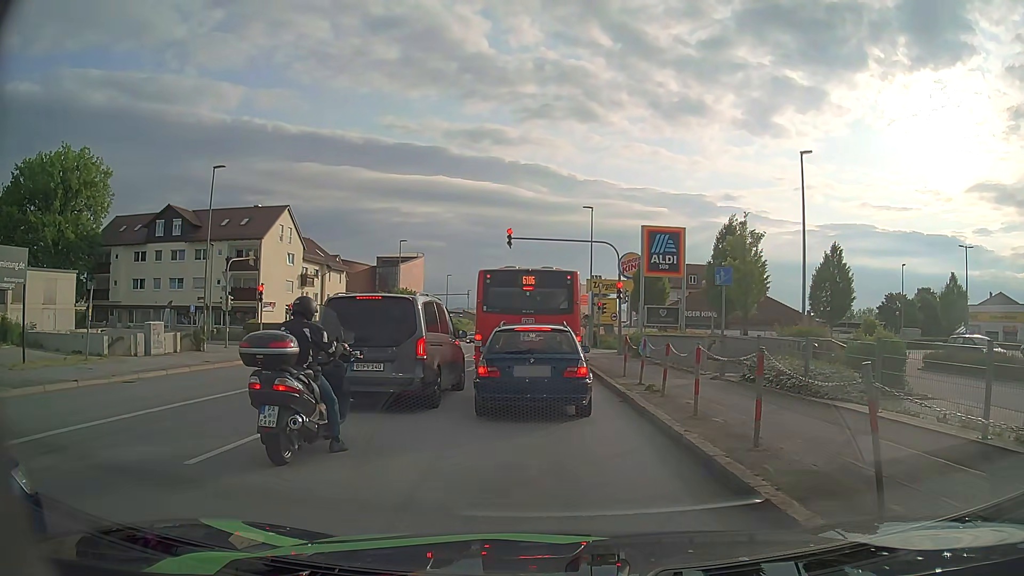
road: tertiary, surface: asphalt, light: Day
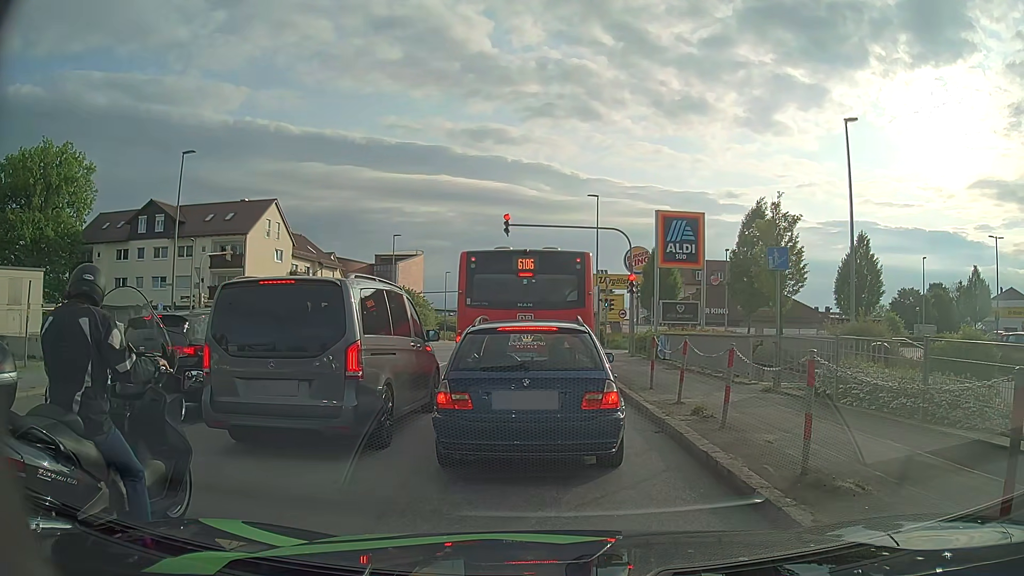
(0.0, +3.7) m; -2°
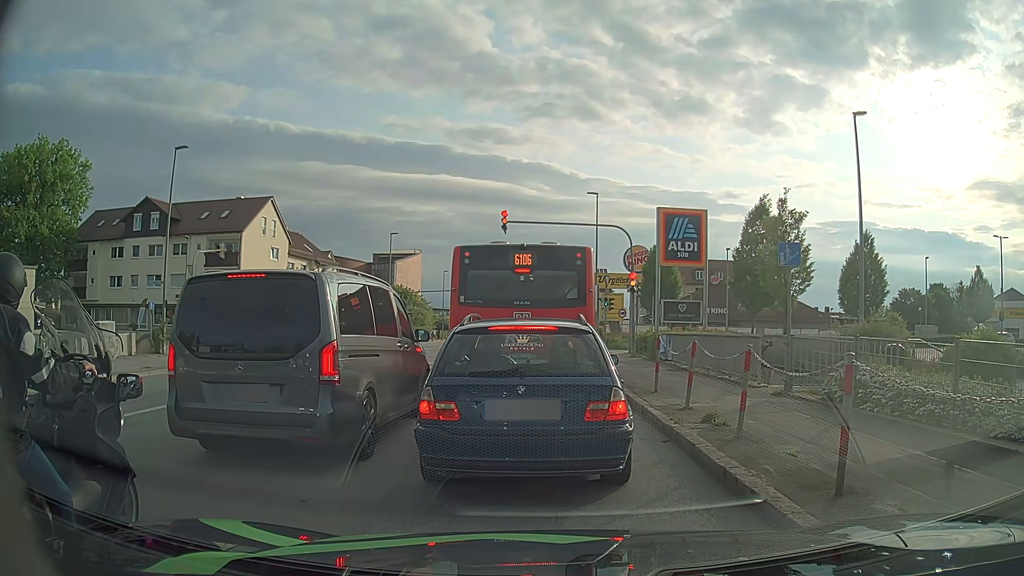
(0.0, +0.7) m; 0°
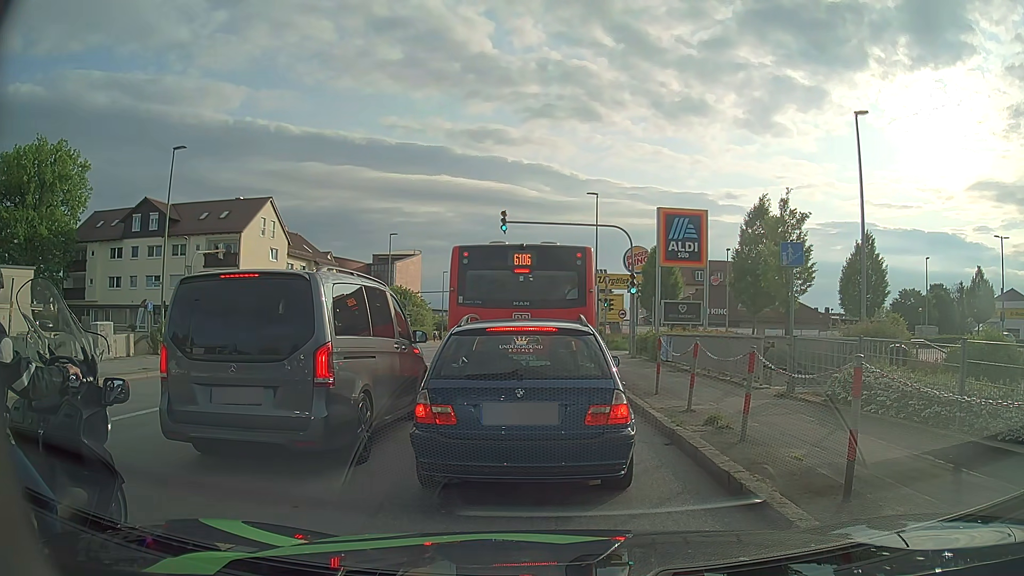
(0.0, +0.2) m; 0°
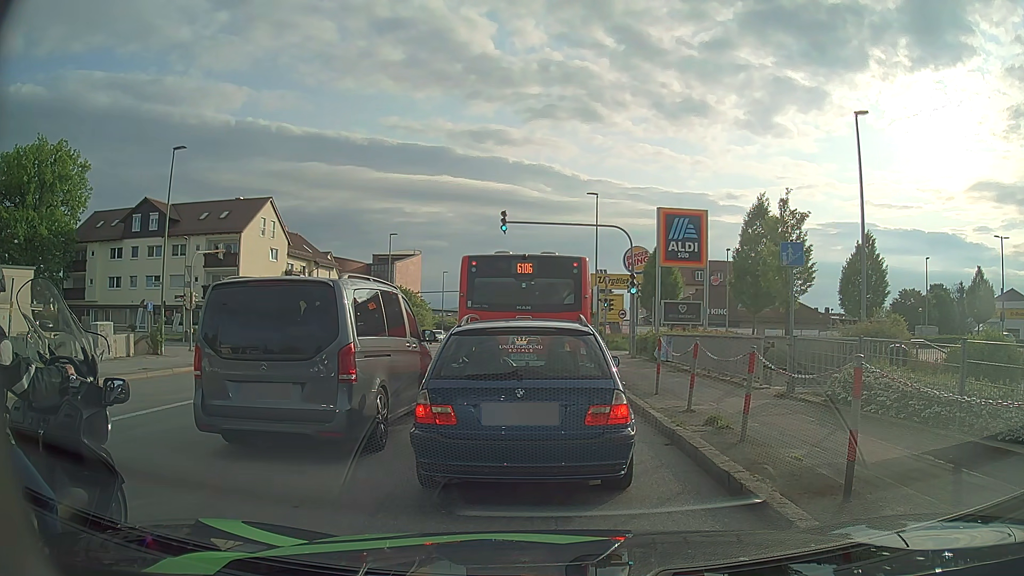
(0.0, 0.0) m; 0°
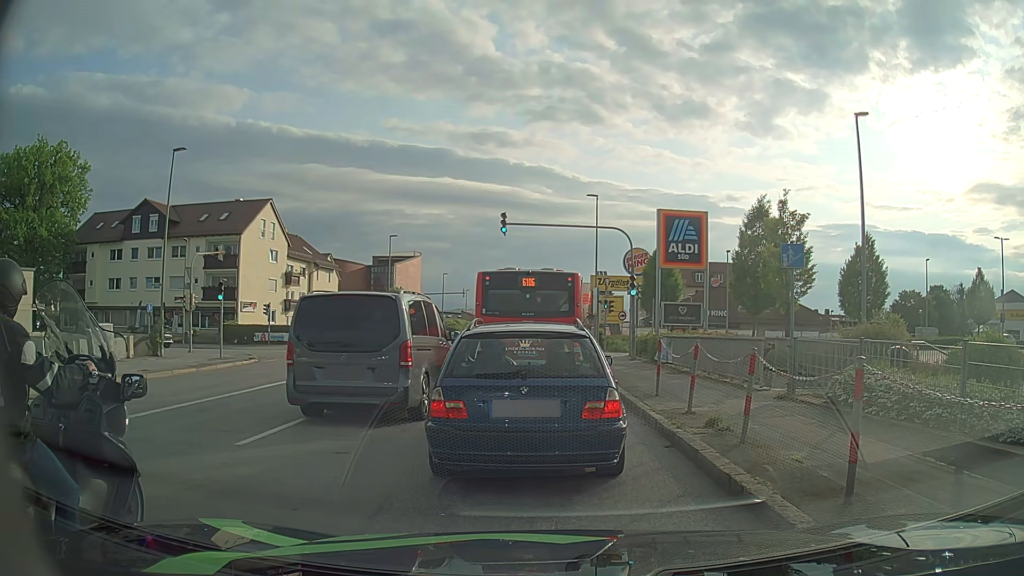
(0.0, 0.0) m; 0°
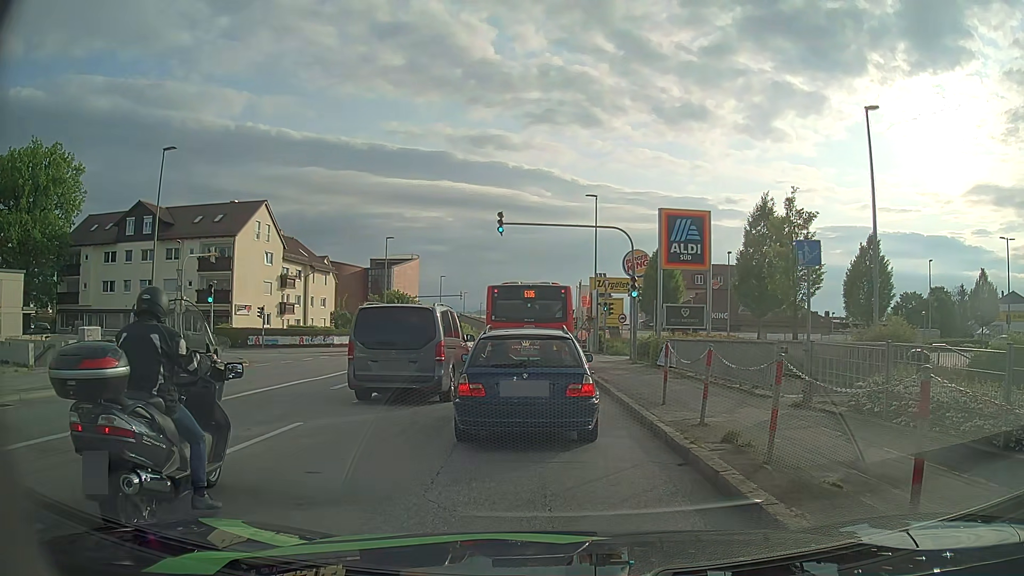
(0.0, +0.9) m; 0°
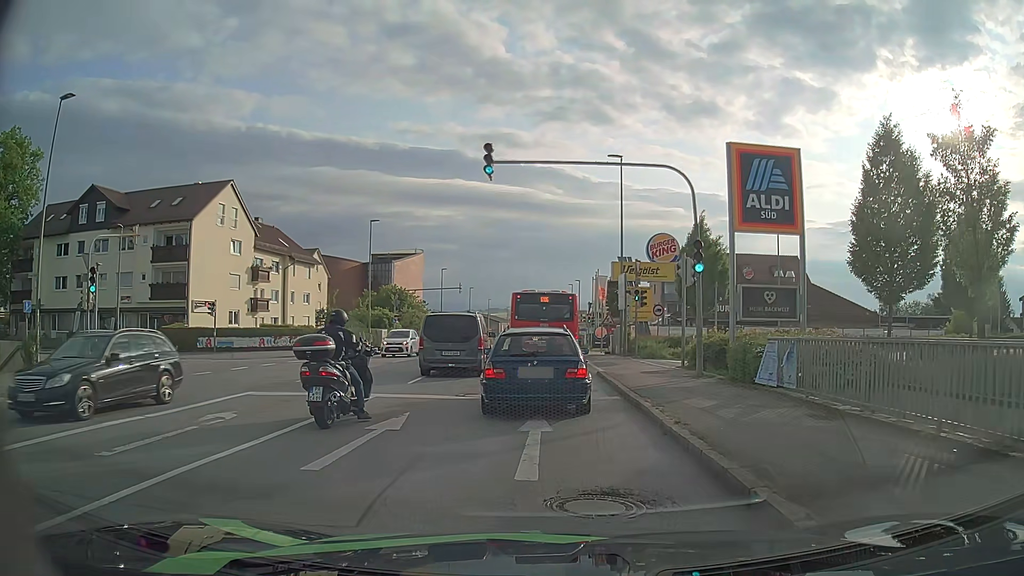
(+0.3, +9.8) m; +1°
